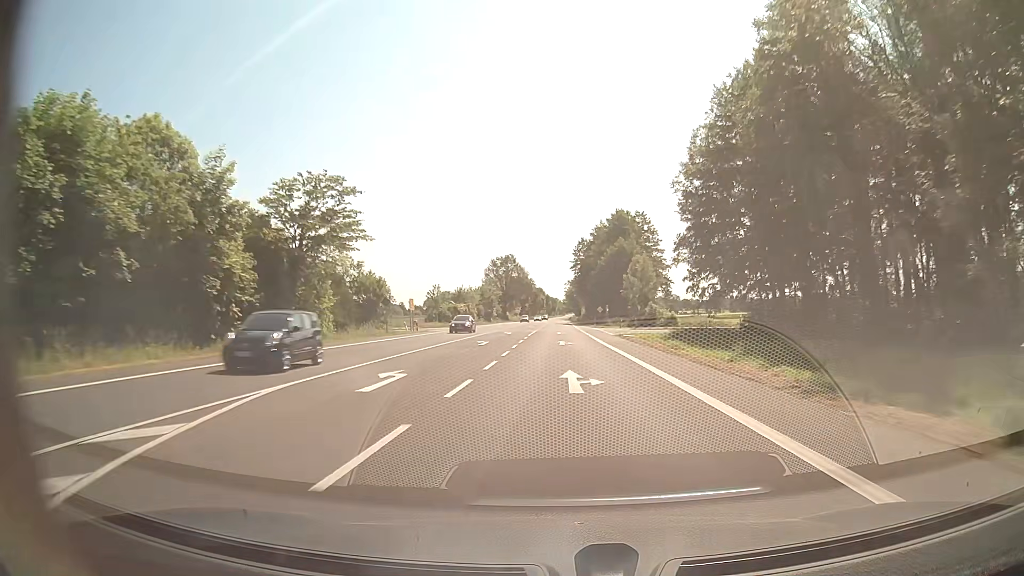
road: secondary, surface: asphalt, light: Day
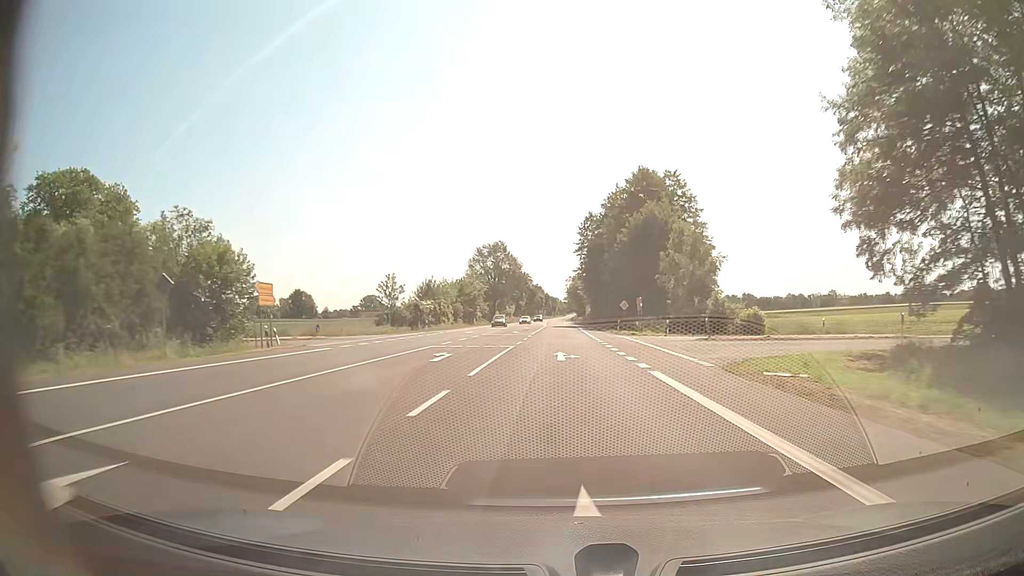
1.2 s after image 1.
(0.0, +31.6) m; 0°
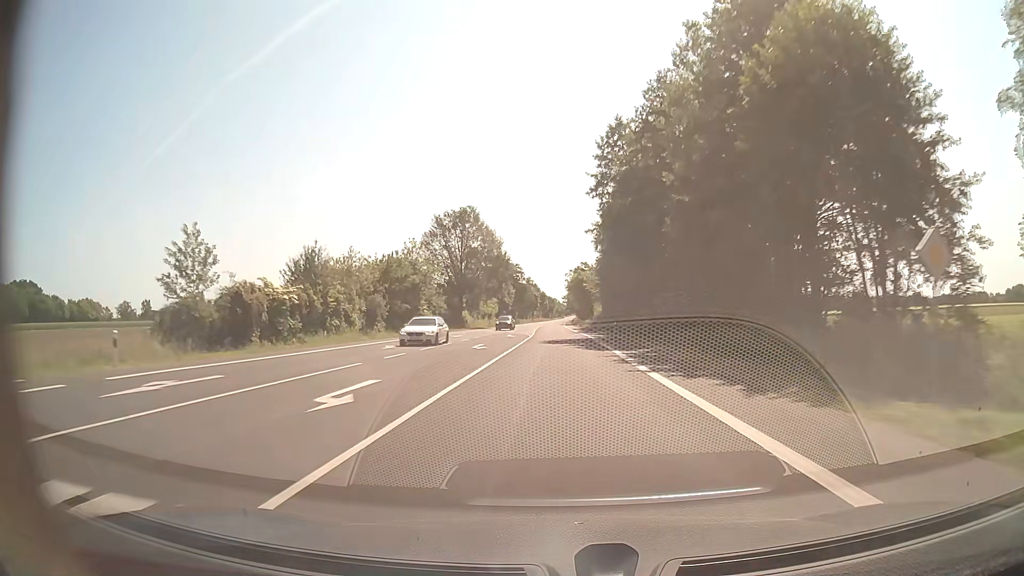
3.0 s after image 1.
(0.0, +47.4) m; 0°
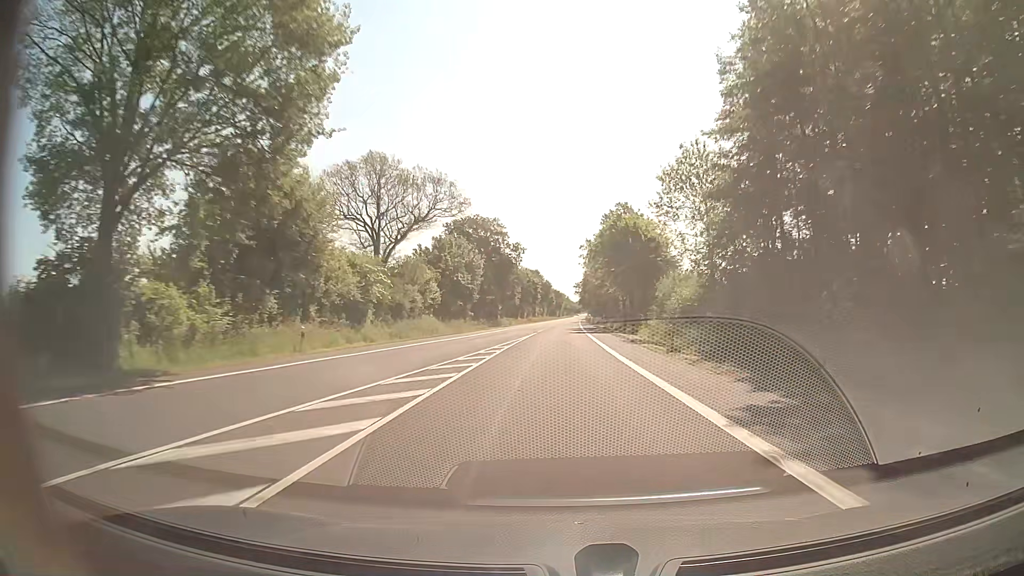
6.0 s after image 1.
(-0.5, +78.9) m; -1°
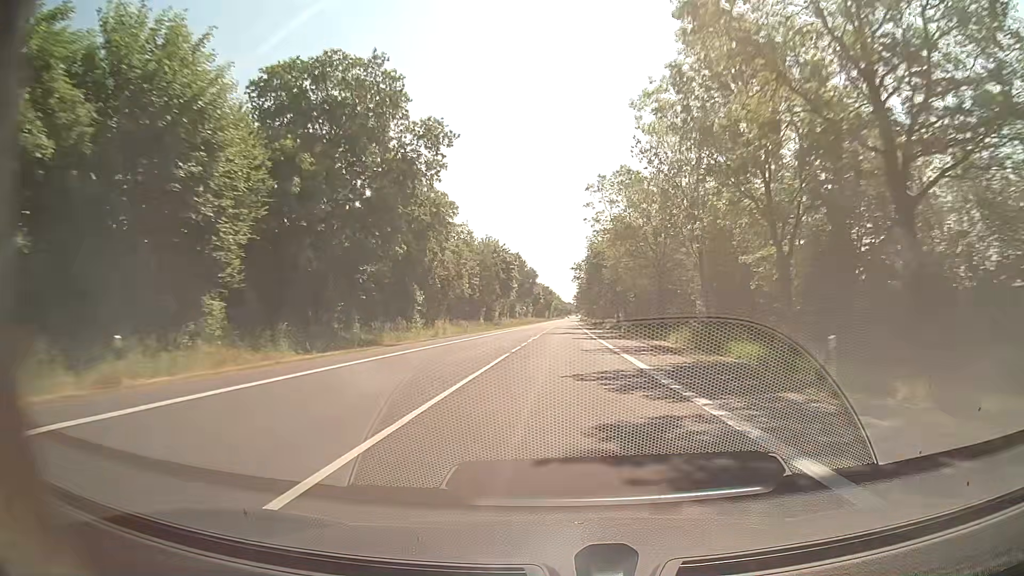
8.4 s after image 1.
(+0.3, +63.2) m; +1°
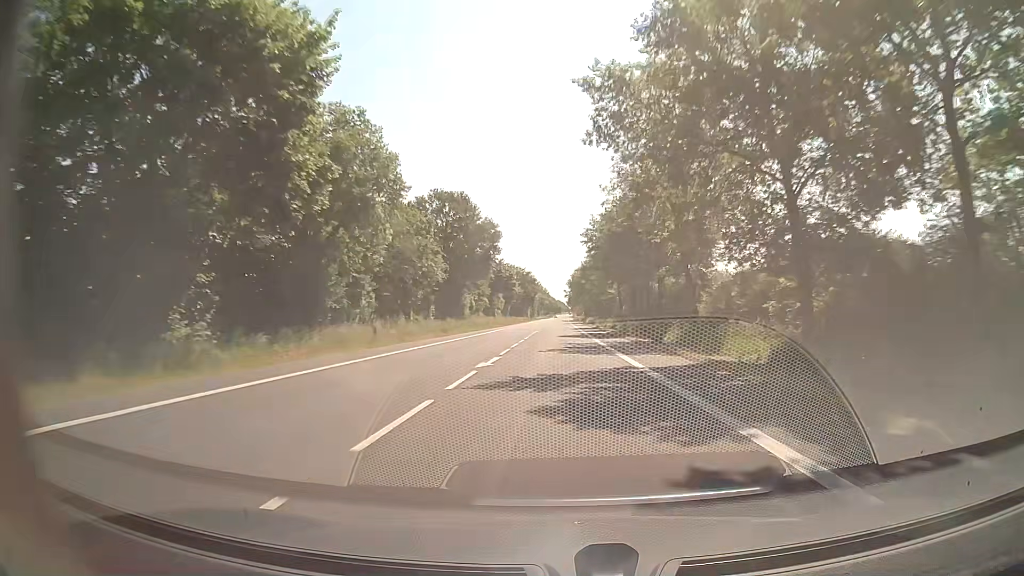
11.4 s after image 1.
(+1.0, +79.0) m; +1°
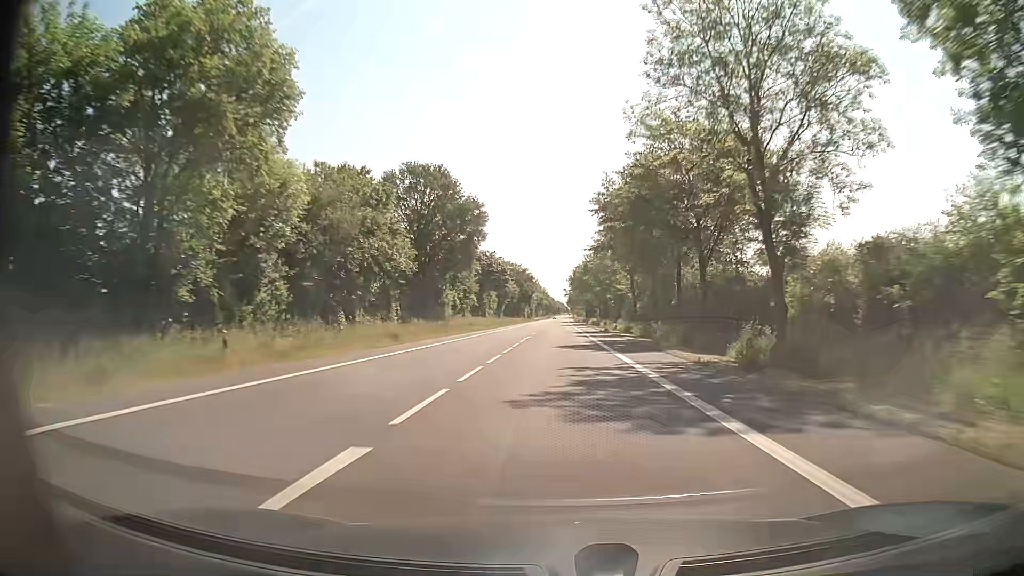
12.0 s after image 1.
(0.0, +15.8) m; 0°
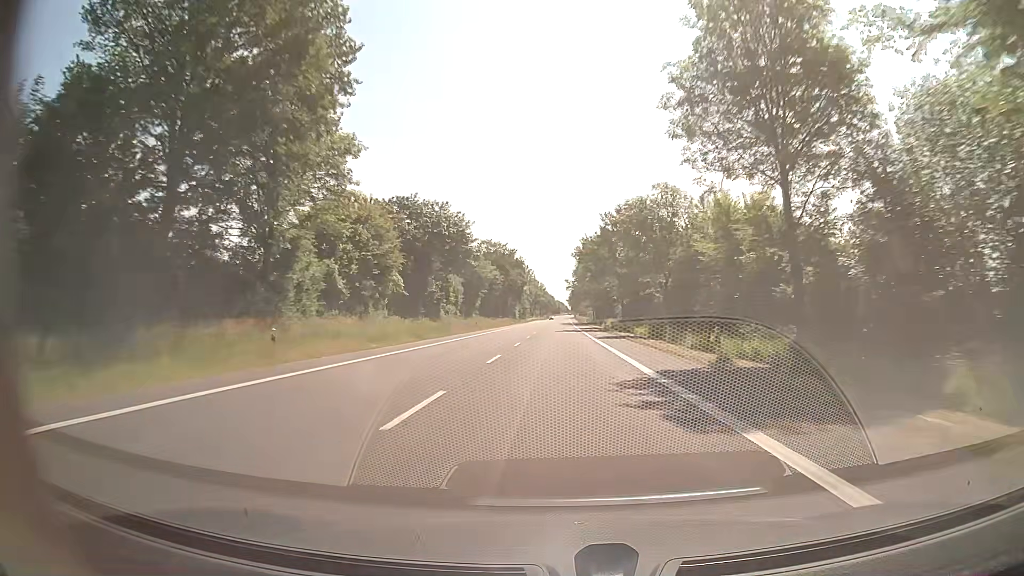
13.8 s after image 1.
(+0.3, +47.4) m; 0°
(0, +10) (0, +20) (0, +30) (0, +40) (0, +50) (0, +60) (0, +70) (0, +80) (0, +90) (0, +100) m
